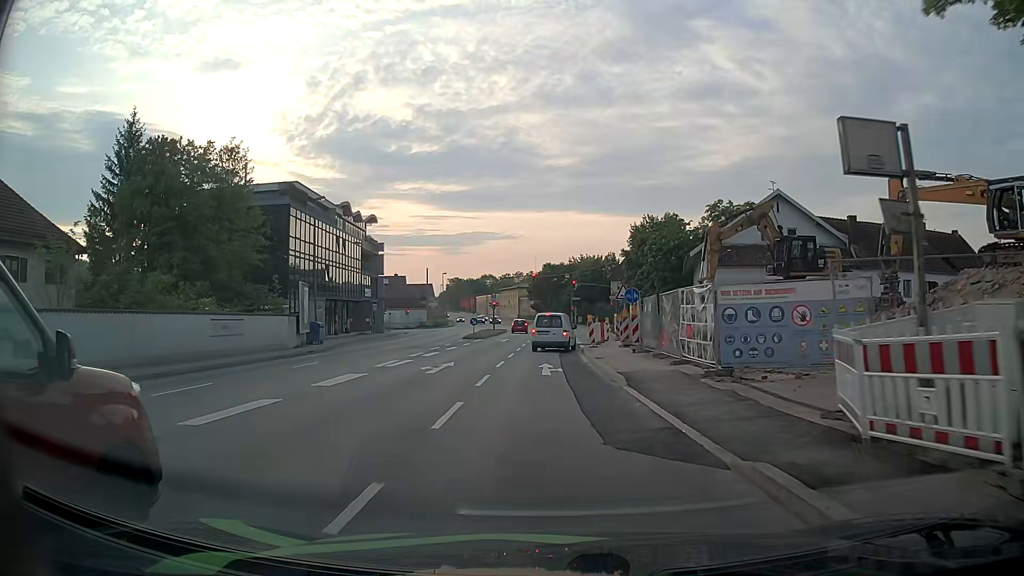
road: primary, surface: asphalt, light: Day
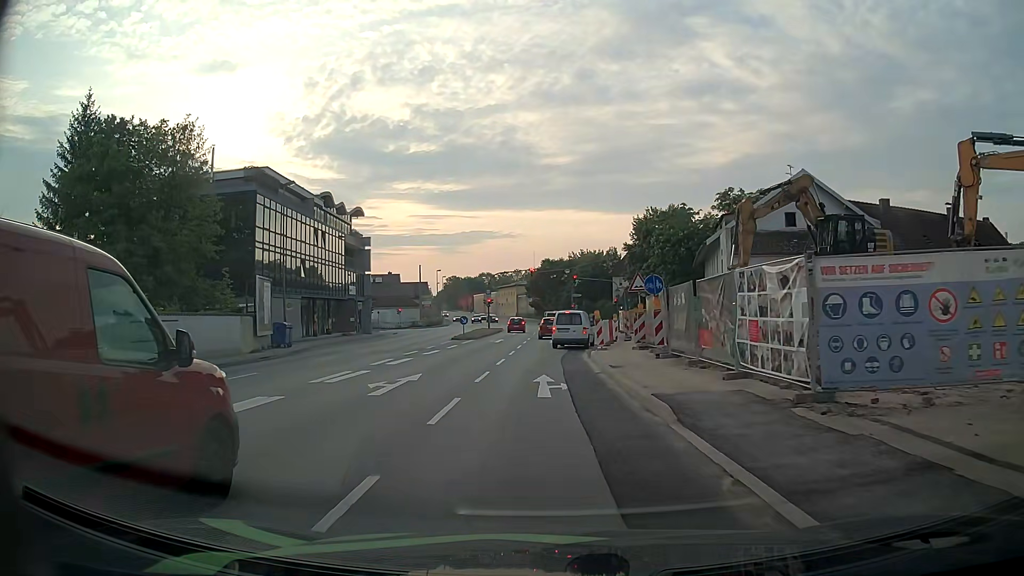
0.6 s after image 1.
(+0.1, +5.7) m; 0°
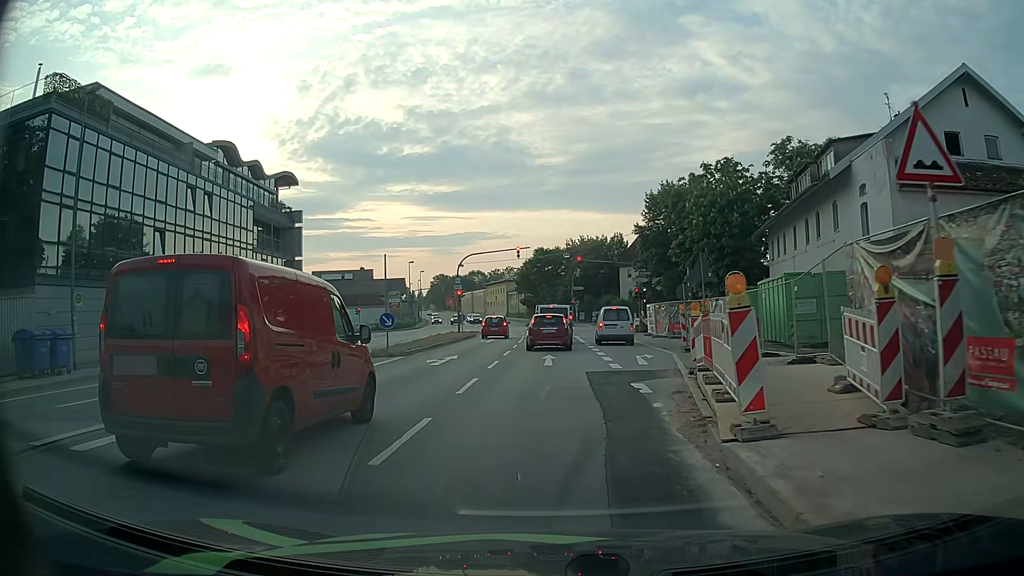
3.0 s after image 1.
(+0.1, +20.6) m; 0°
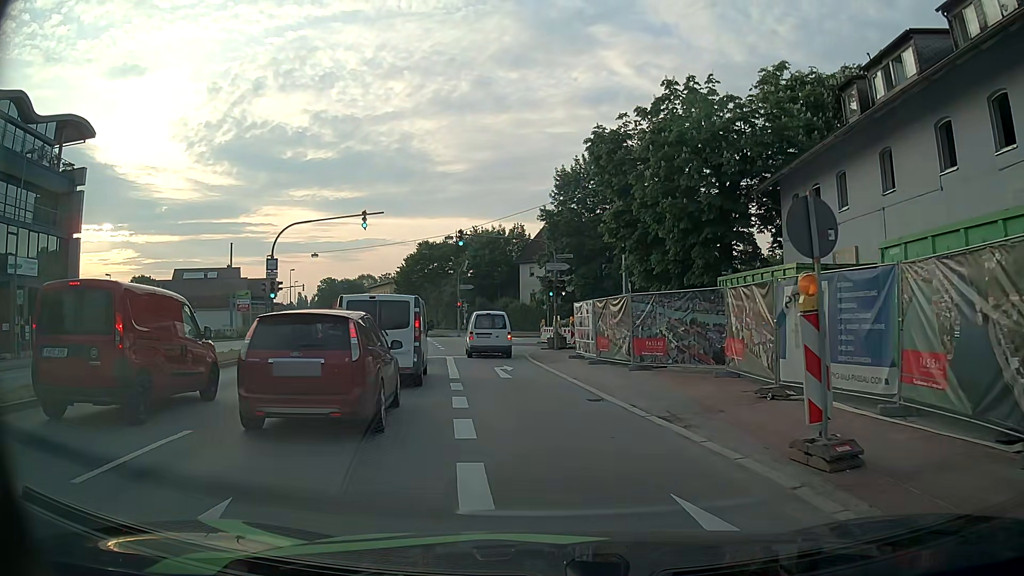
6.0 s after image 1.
(+1.4, +18.8) m; +9°
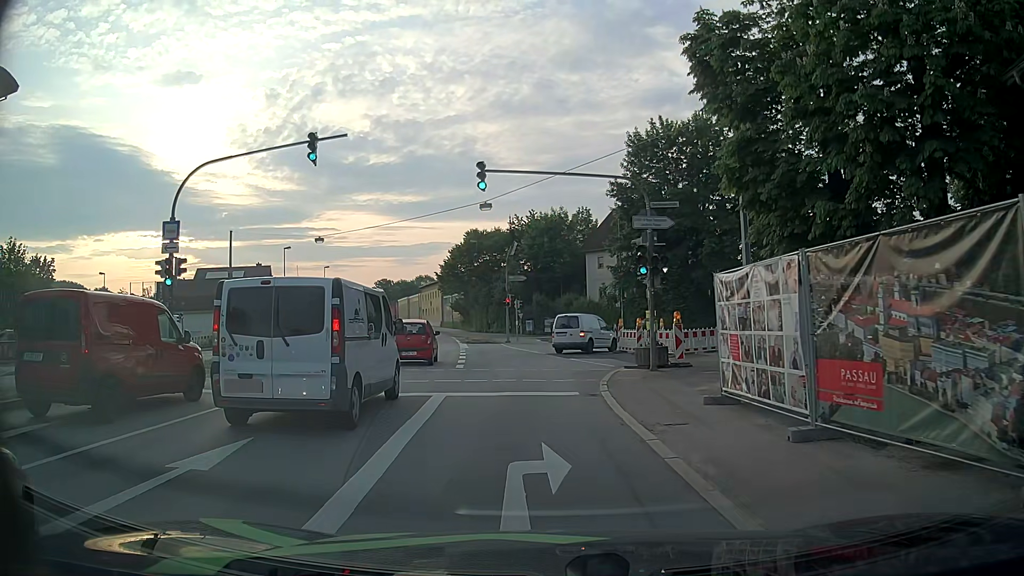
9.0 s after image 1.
(-0.5, +14.3) m; -5°
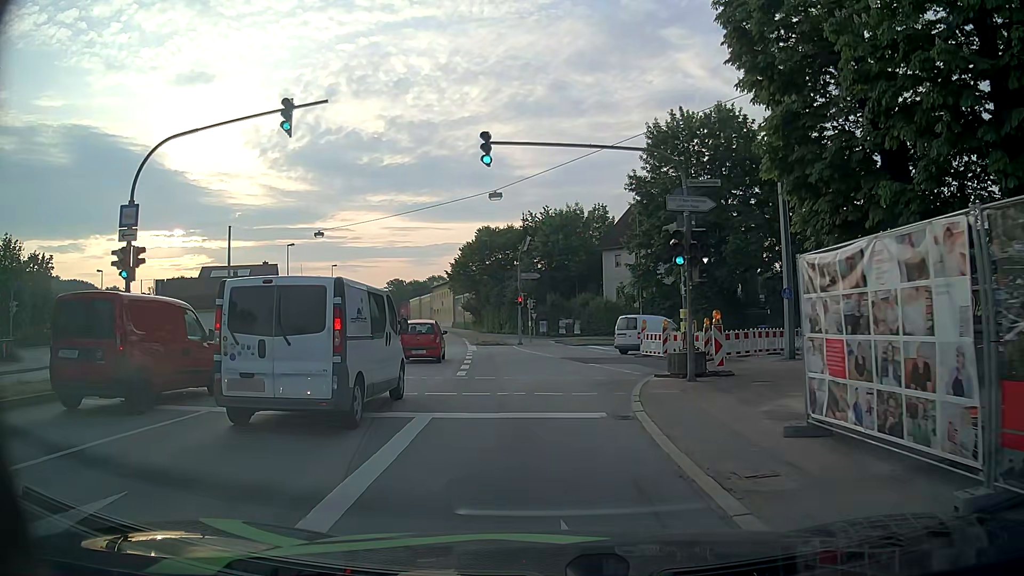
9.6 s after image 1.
(-0.1, +3.2) m; -2°
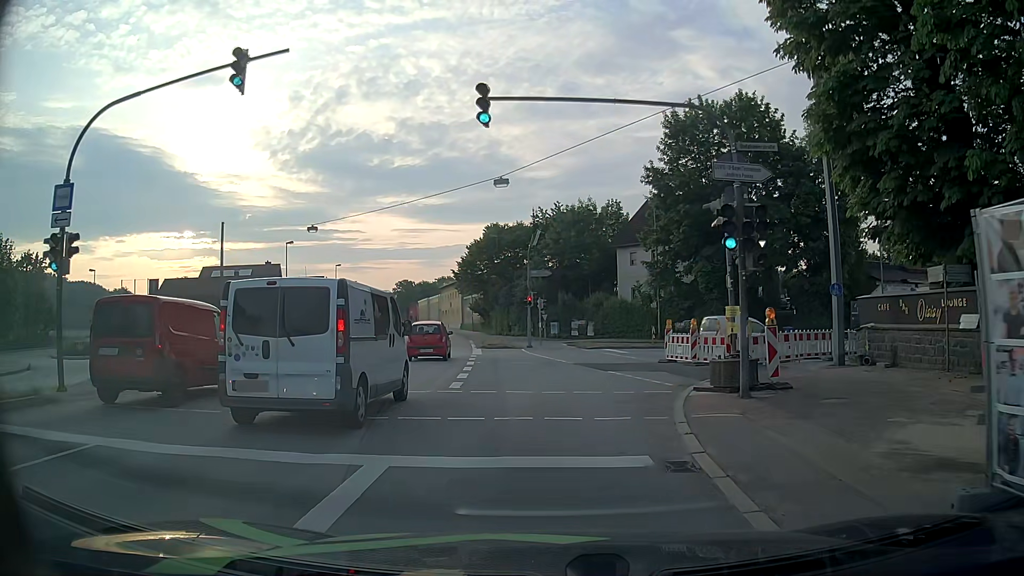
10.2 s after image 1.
(0.0, +3.5) m; 0°
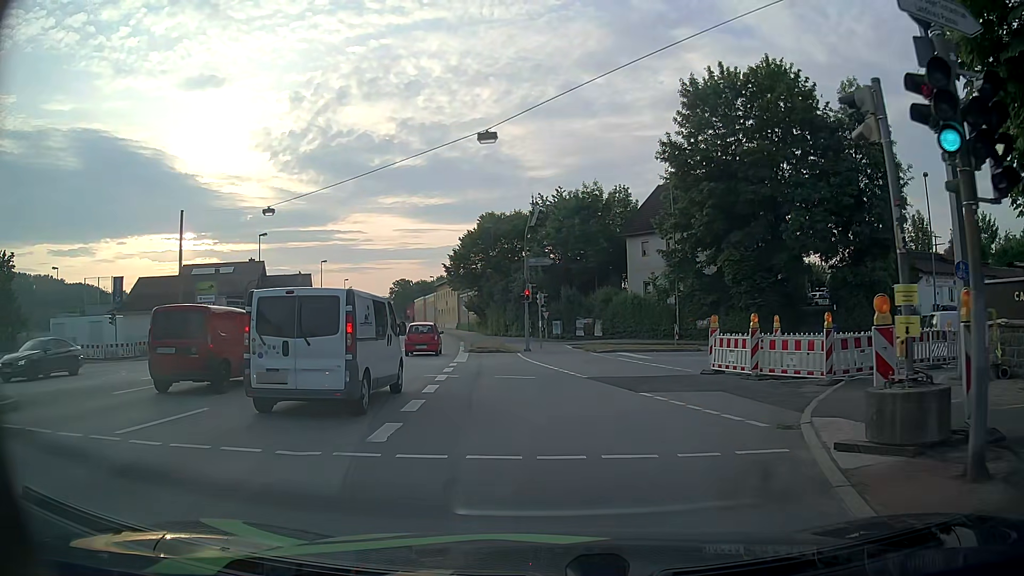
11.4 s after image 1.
(-0.1, +7.0) m; -1°
(0, +10) (+1, +20) (+9, +25) (+19, +24) (+28, +21) (+36, +15) (+43, +7) (+50, 0) (+58, -6) (+67, -10) m
